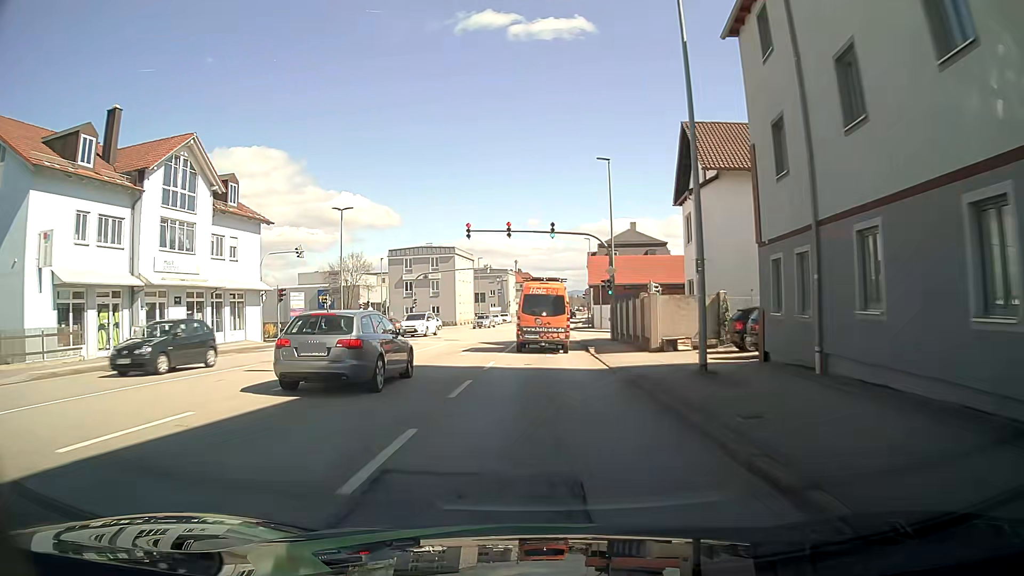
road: tertiary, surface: asphalt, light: Day
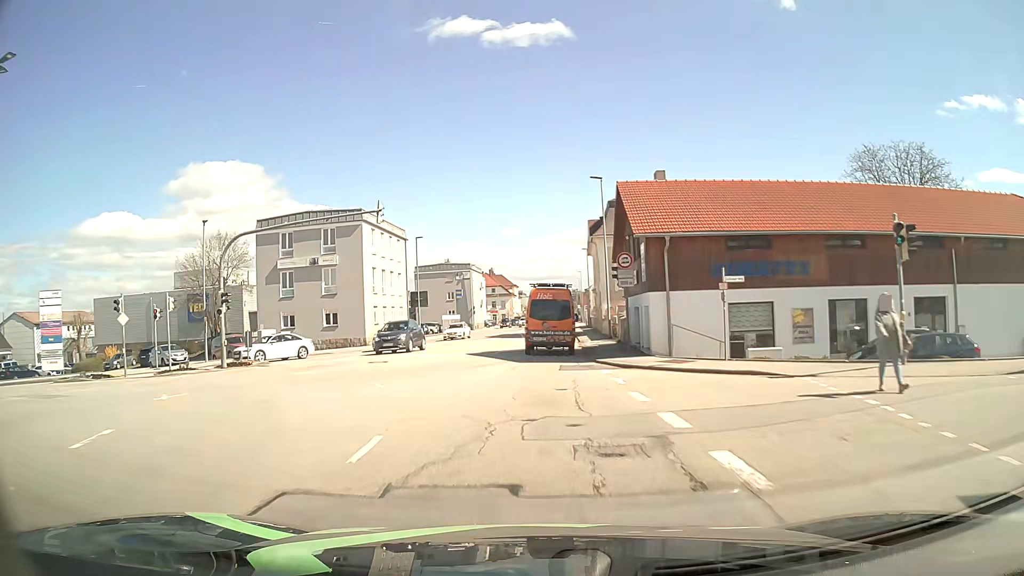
(+0.7, +38.0) m; +2°
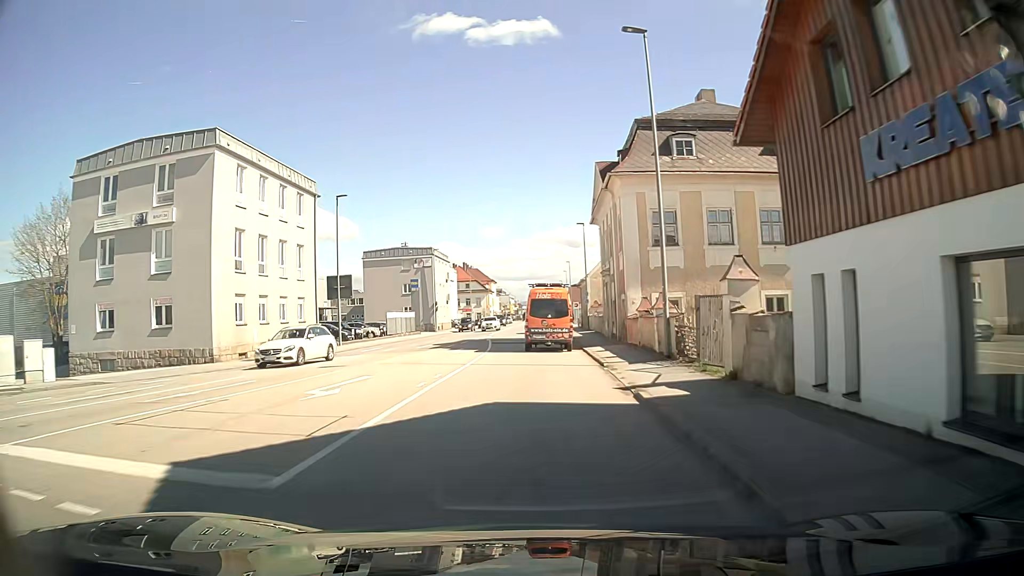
(+0.2, +22.6) m; +1°
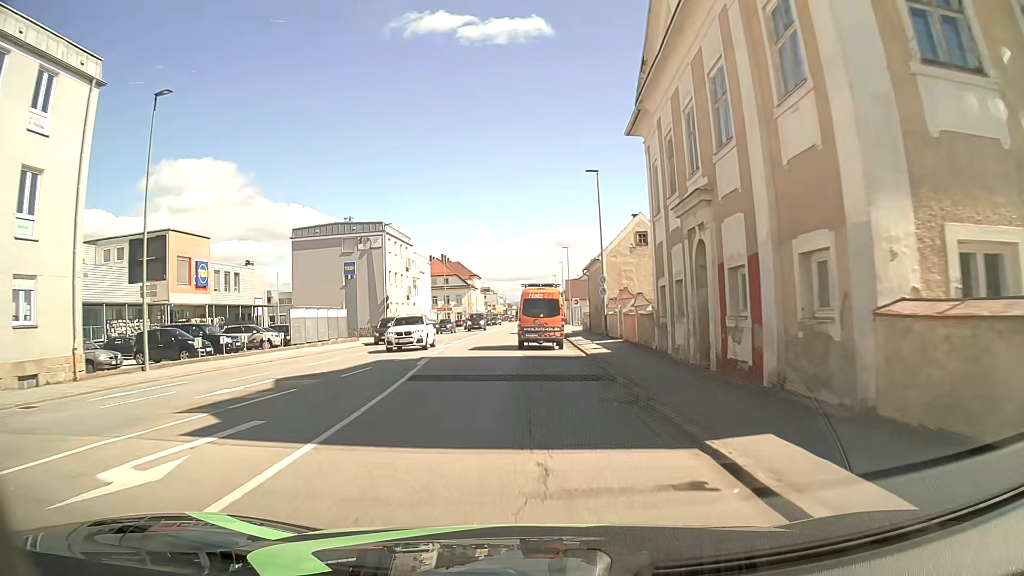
(+0.3, +23.2) m; +1°
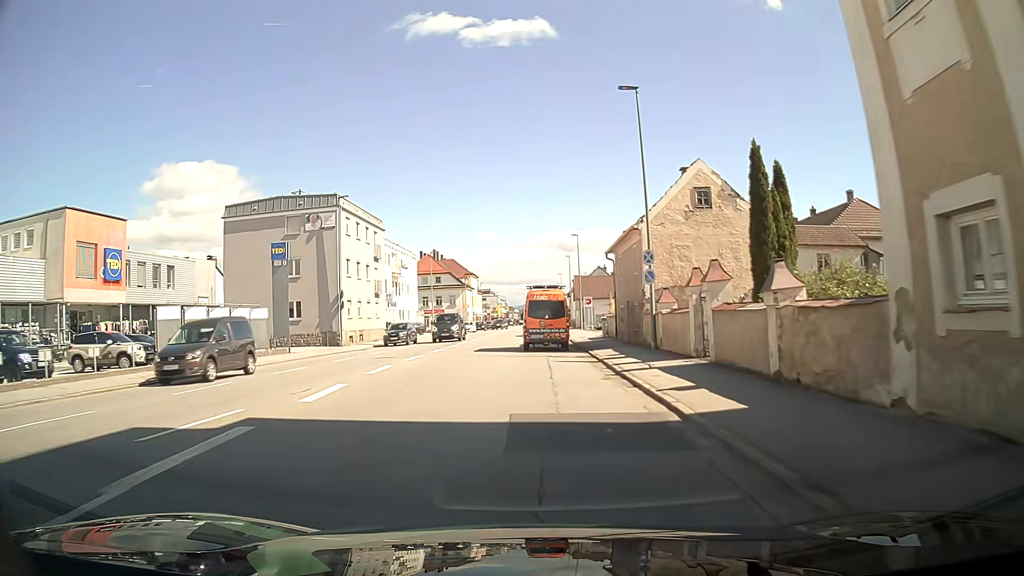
(0.0, +15.6) m; 0°
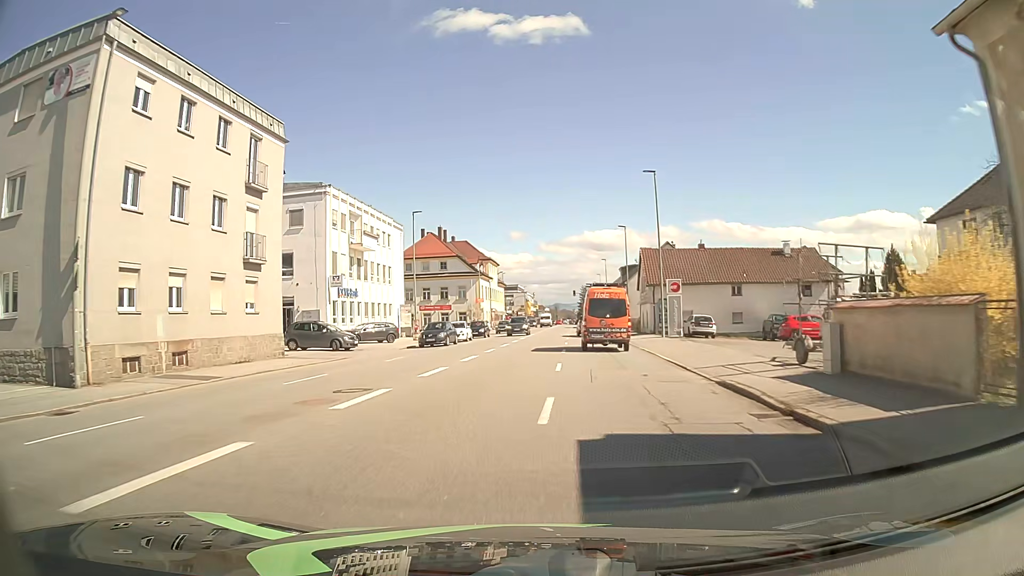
(-0.8, +31.3) m; -2°
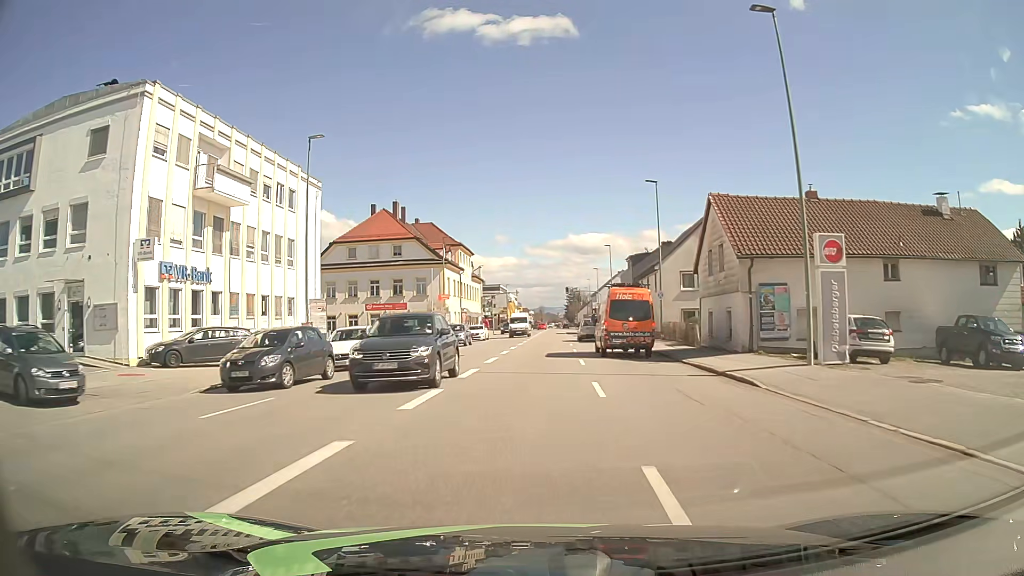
(0.0, +23.6) m; +1°
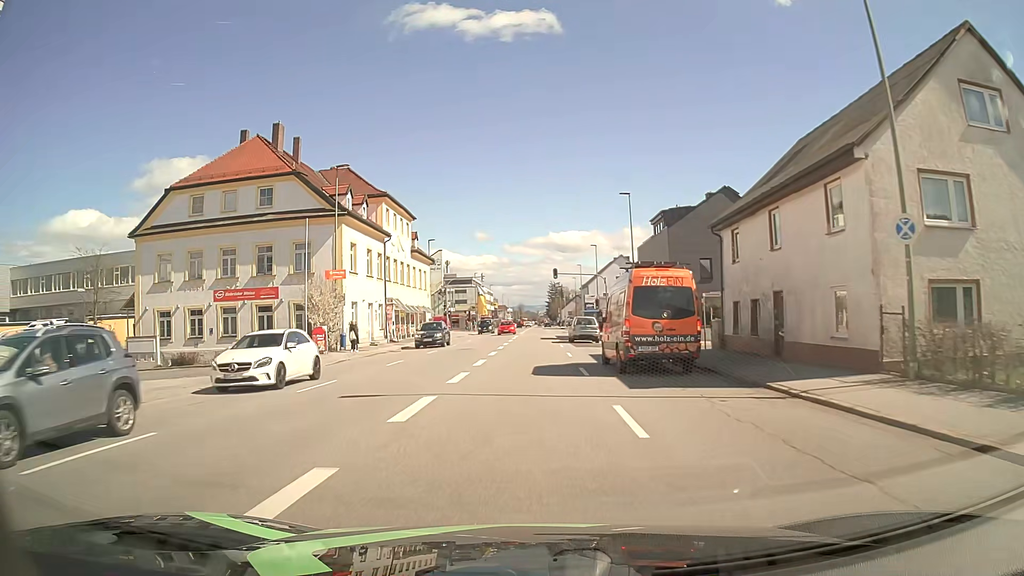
(+0.9, +31.6) m; +2°
(0, +10) (0, +20) (0, +30) (0, +40) (0, +50) (0, +60) (0, +70) (0, +80) (0, +90) (0, +100) m
